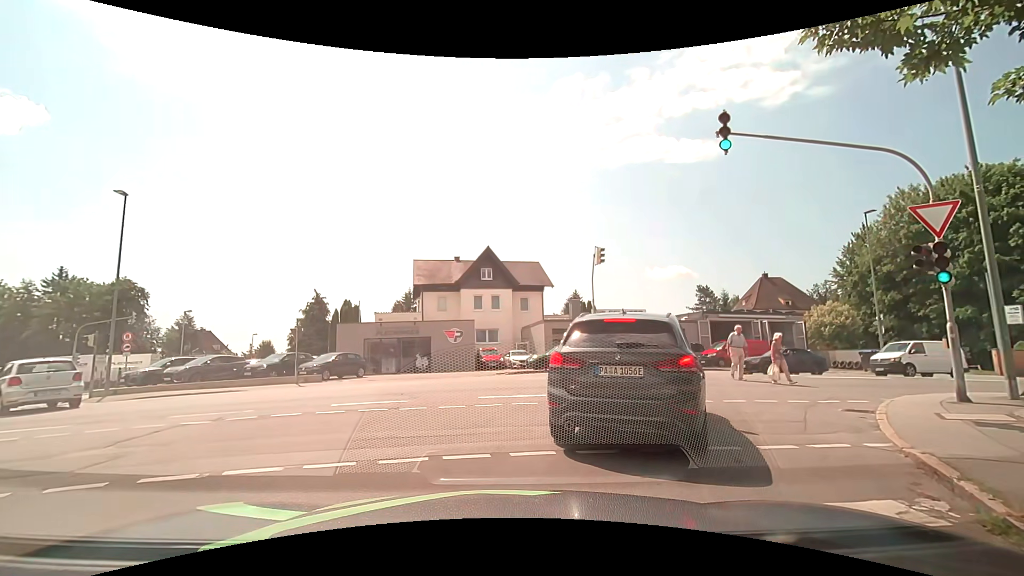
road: residential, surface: asphalt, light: Day
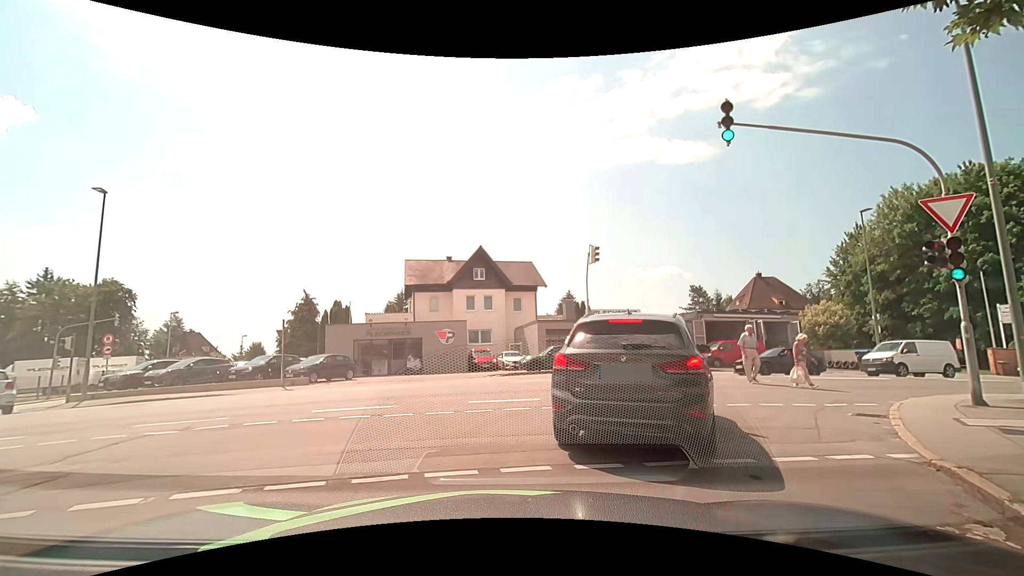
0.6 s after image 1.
(0.0, +0.6) m; 0°
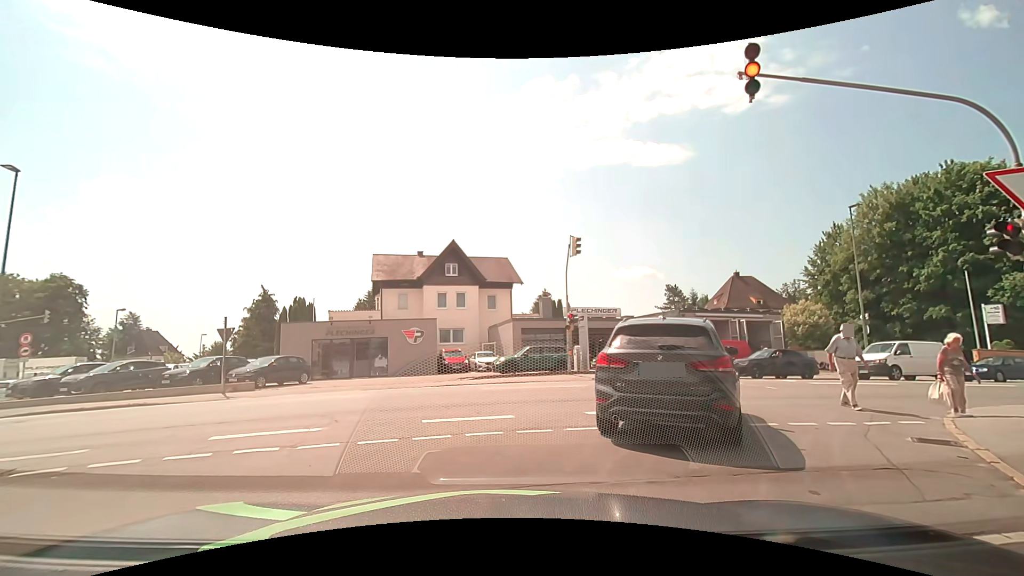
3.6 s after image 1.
(0.0, +2.3) m; 0°
